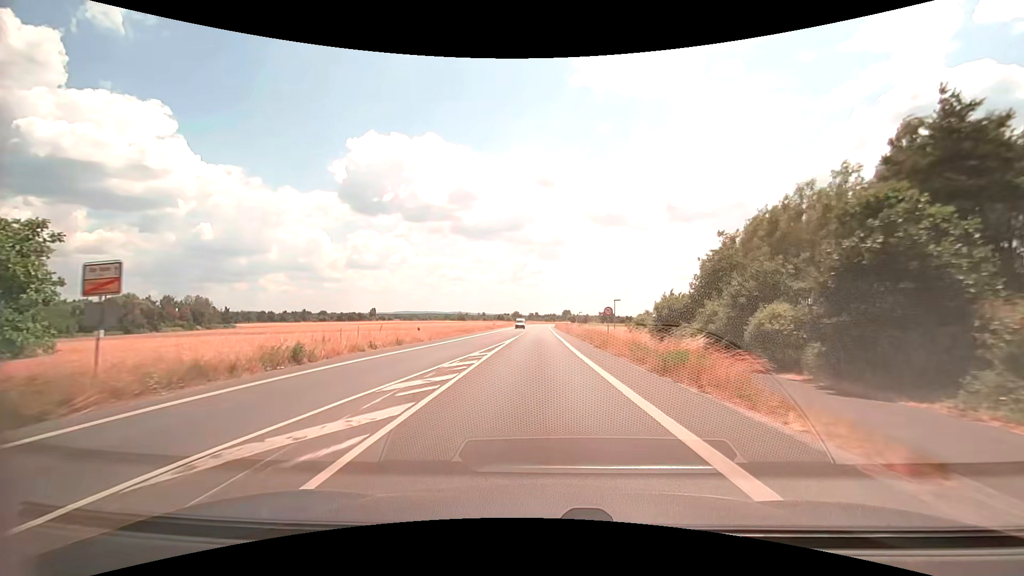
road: primary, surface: asphalt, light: Day
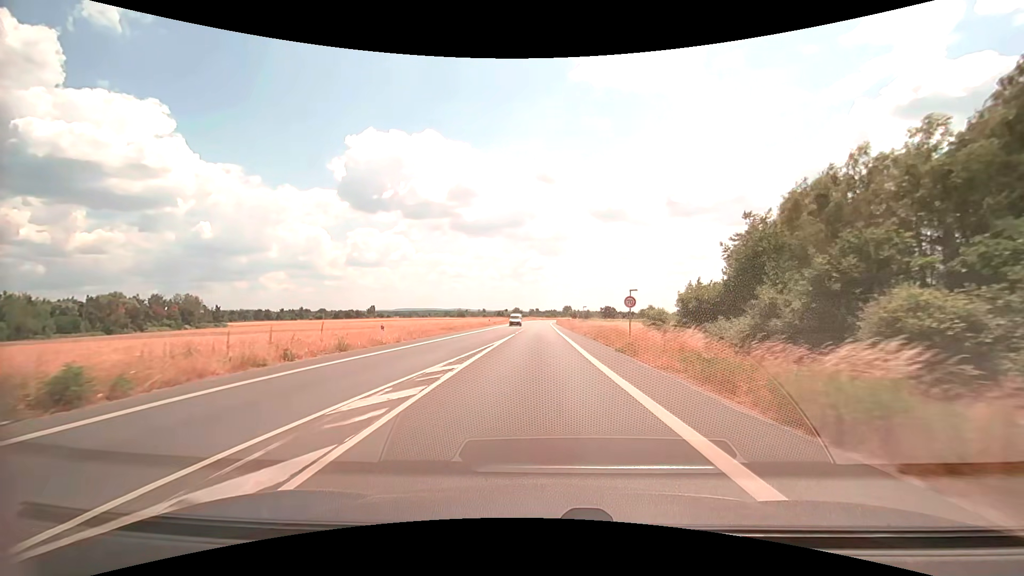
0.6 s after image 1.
(0.0, +8.1) m; 0°
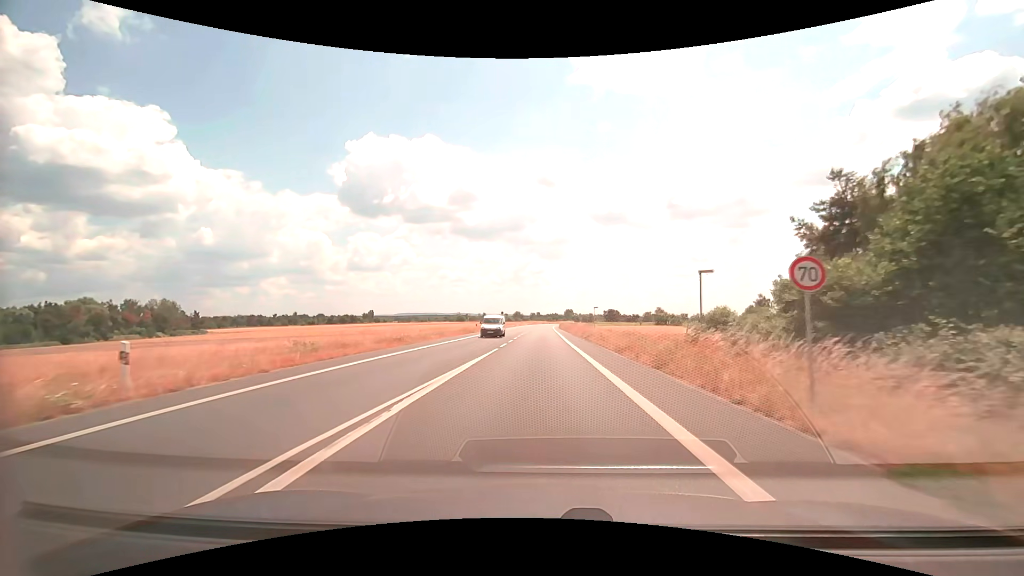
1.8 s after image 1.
(0.0, +16.9) m; 0°
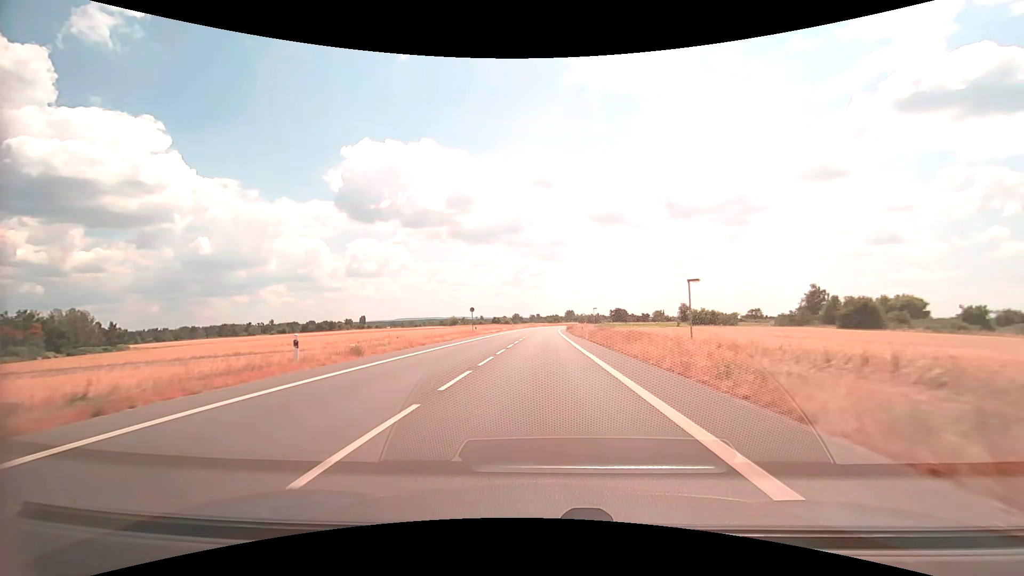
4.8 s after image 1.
(-0.1, +46.6) m; 0°
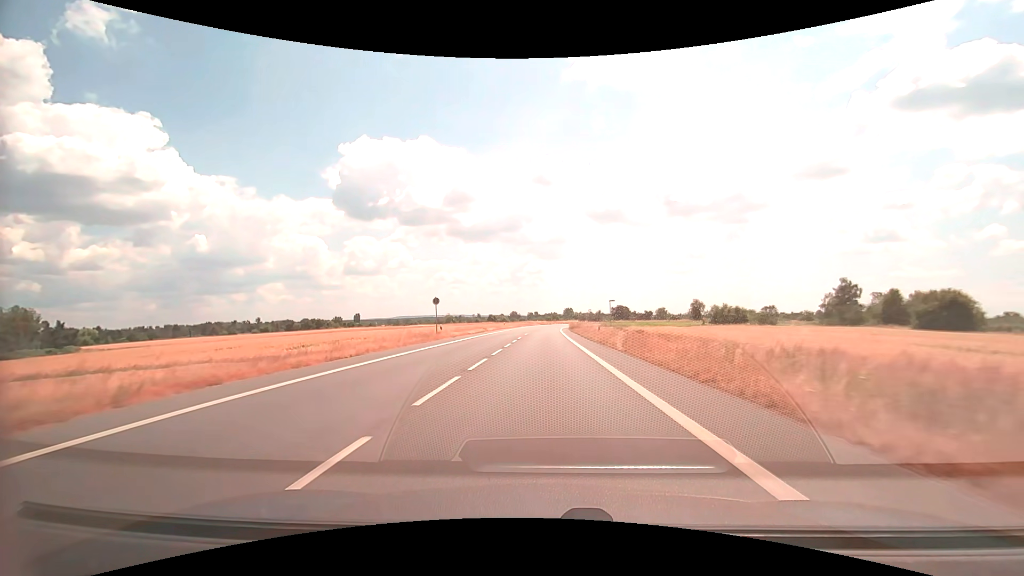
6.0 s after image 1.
(0.0, +20.3) m; 0°
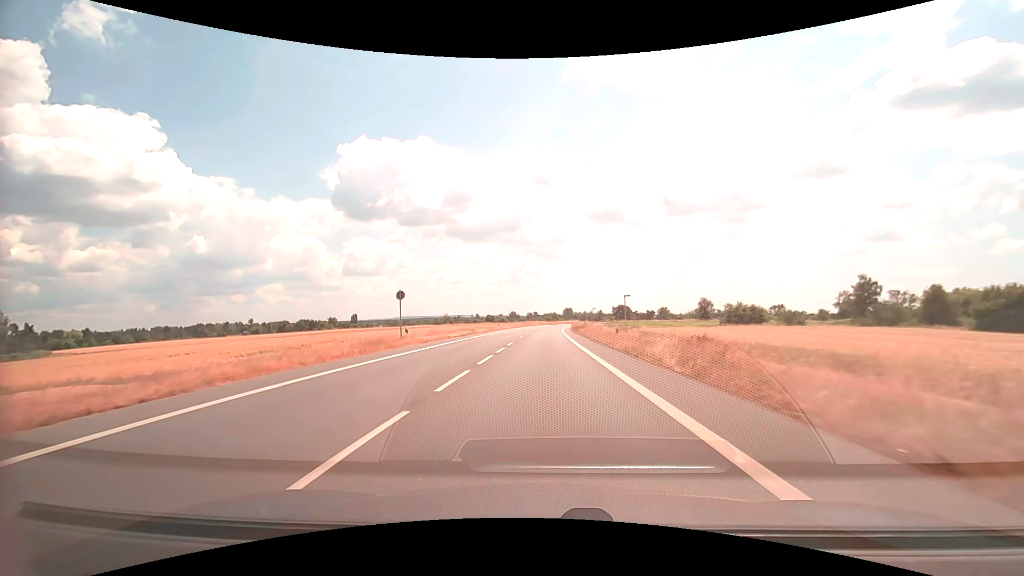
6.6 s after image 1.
(0.0, +10.5) m; 0°
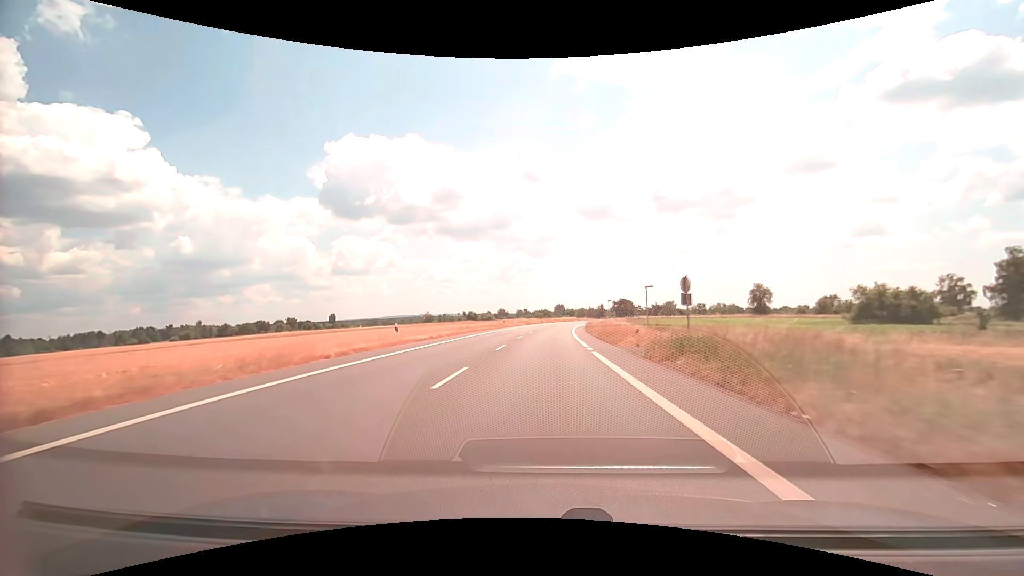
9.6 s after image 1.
(+0.4, +55.0) m; +1°
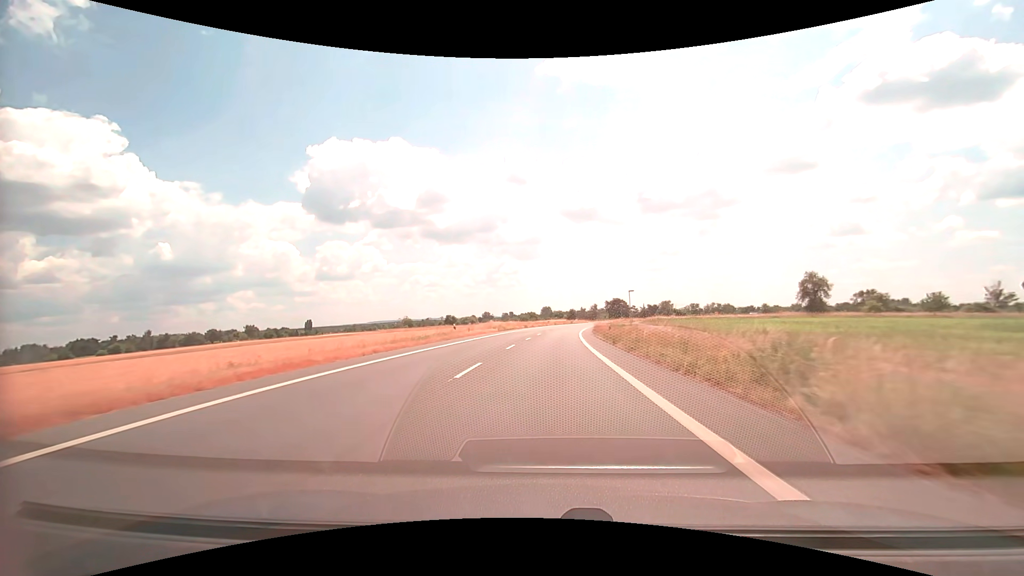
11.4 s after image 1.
(+0.4, +33.6) m; +1°
(0, +10) (0, +20) (+1, +30) (+1, +40) (+2, +50) (+2, +60) (+3, +70) (+4, +80) (+6, +90) (+7, +100) m
